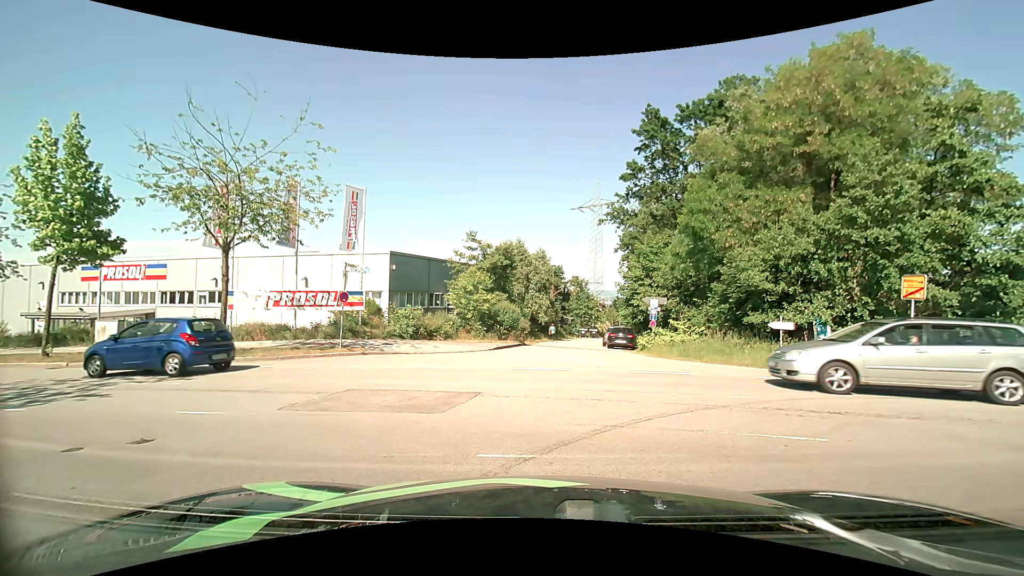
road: residential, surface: asphalt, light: Day
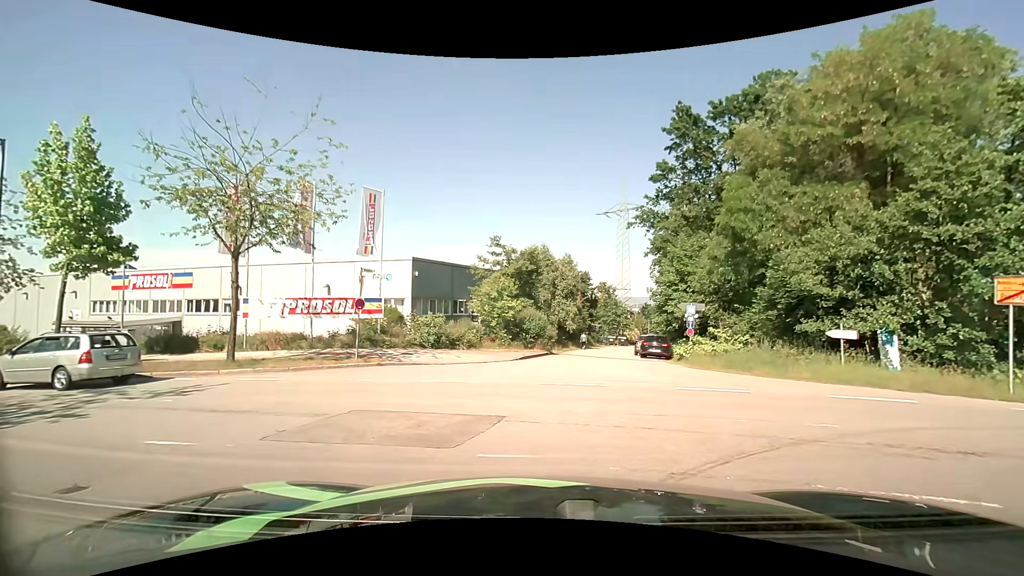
(0.0, +1.6) m; -4°
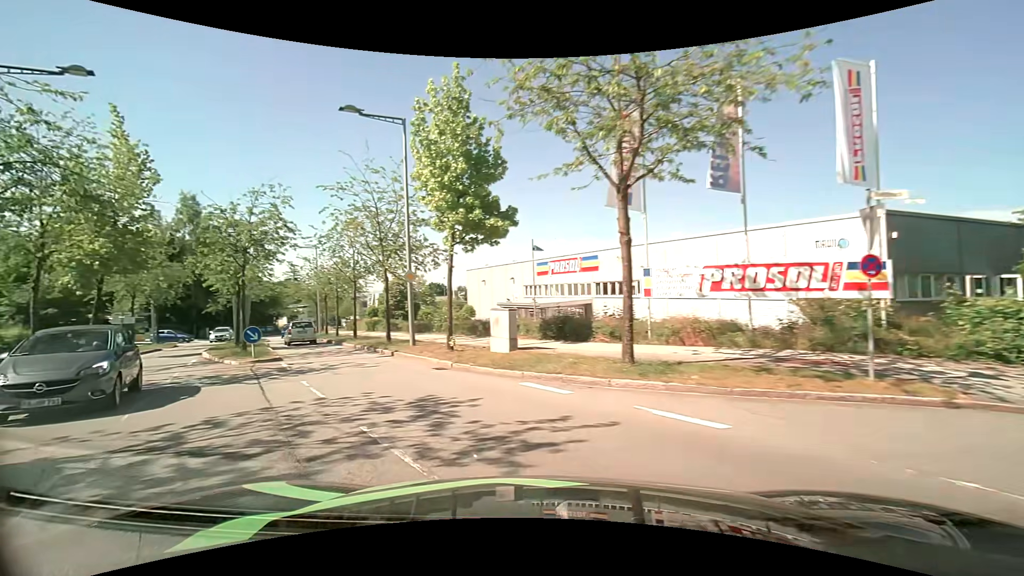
(-3.1, +8.5) m; -44°
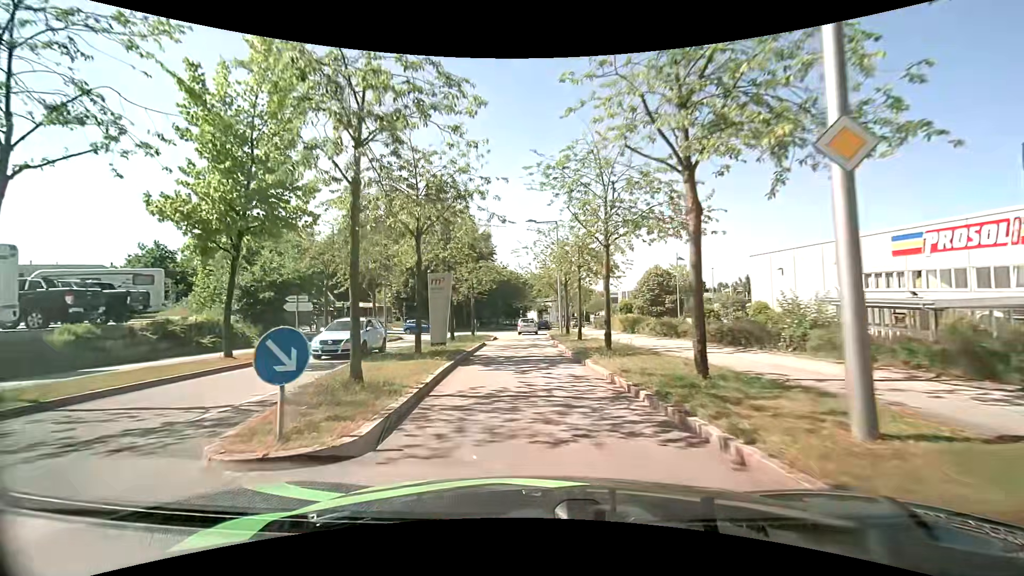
(-4.3, +14.2) m; -28°
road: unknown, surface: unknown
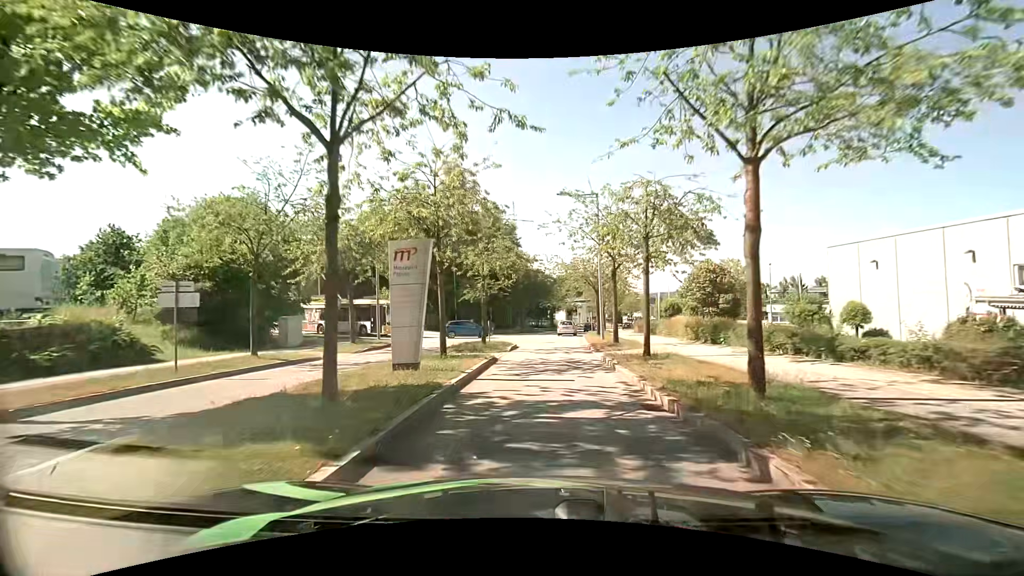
(-0.1, +9.2) m; -2°
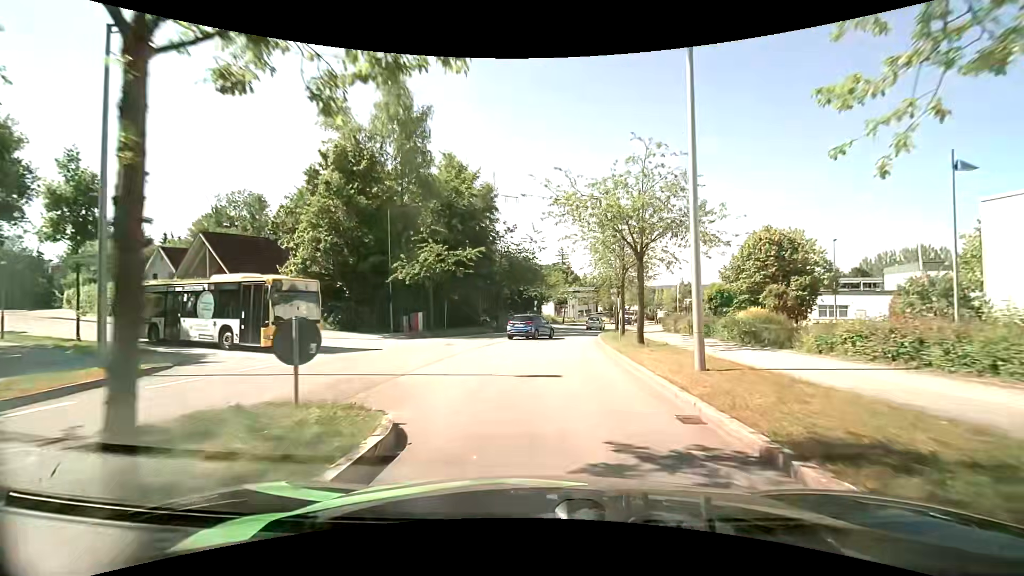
(0.0, +20.2) m; +1°
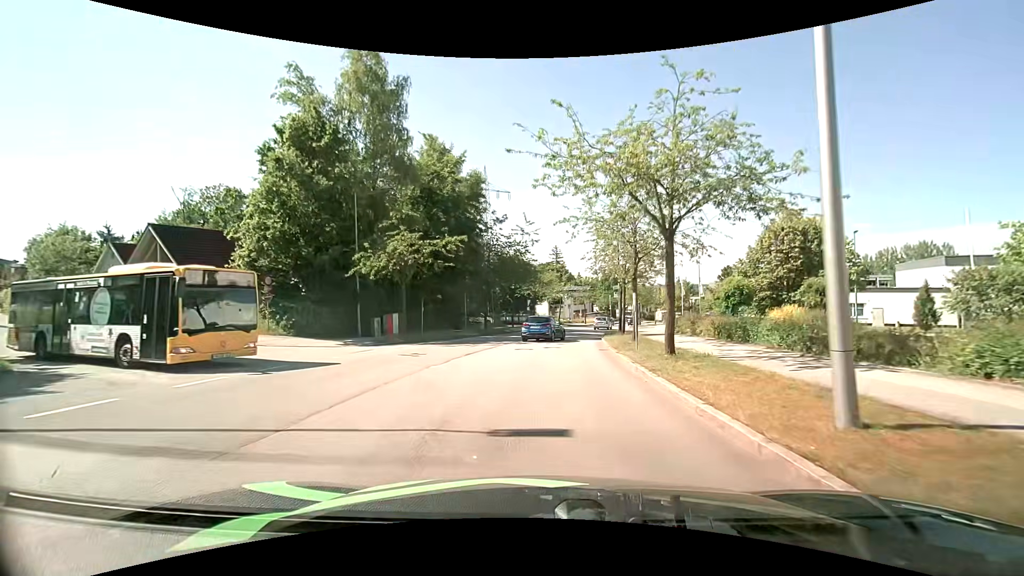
(0.0, +5.2) m; +1°
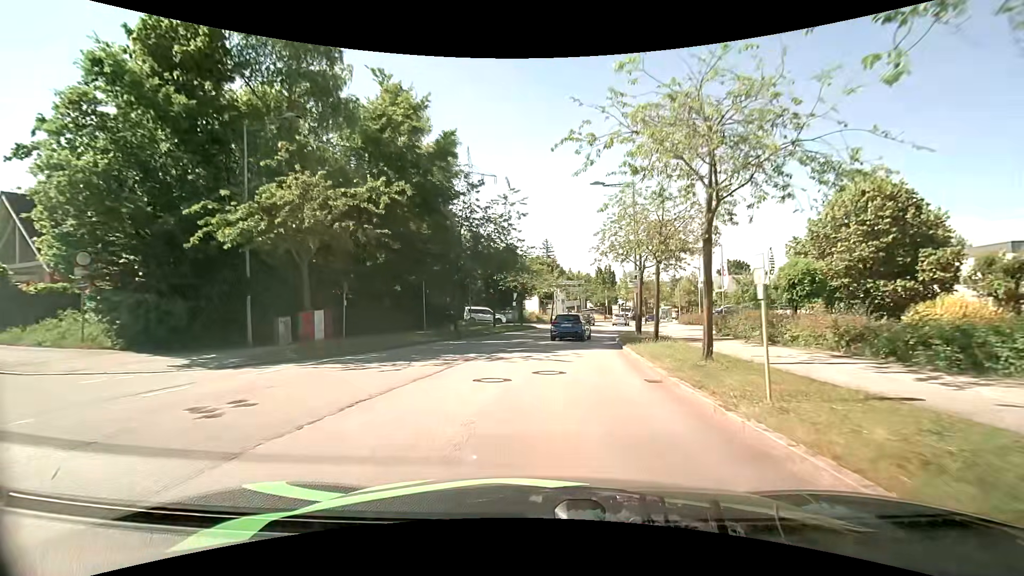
(+0.1, +10.5) m; +1°
(0, +10) (+1, +20) (+2, +30) (+4, +40) (+6, +49) (+9, +59) (+11, +69) (+15, +78) (+18, +88) (+22, +97) m
